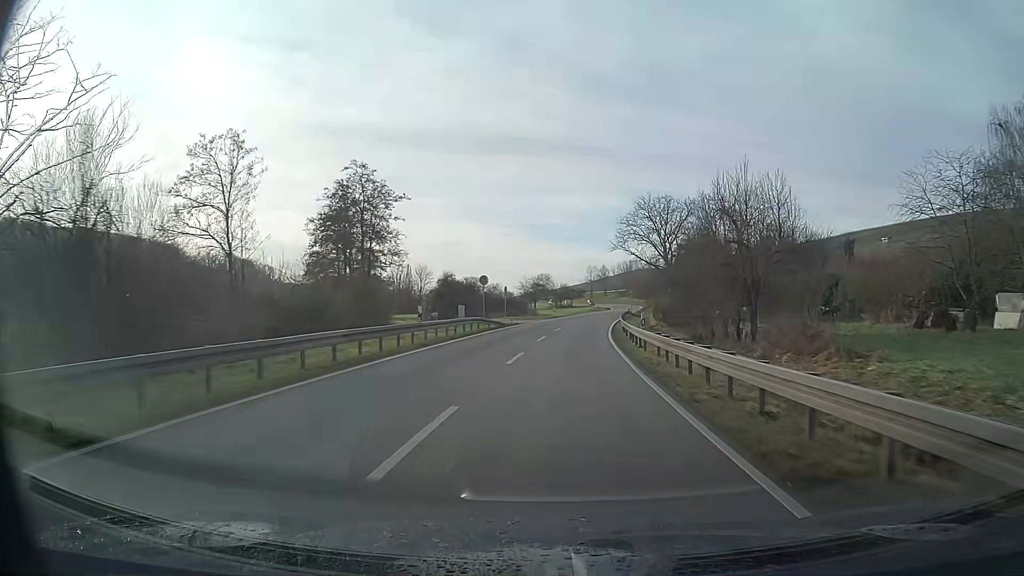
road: primary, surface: asphalt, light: Day
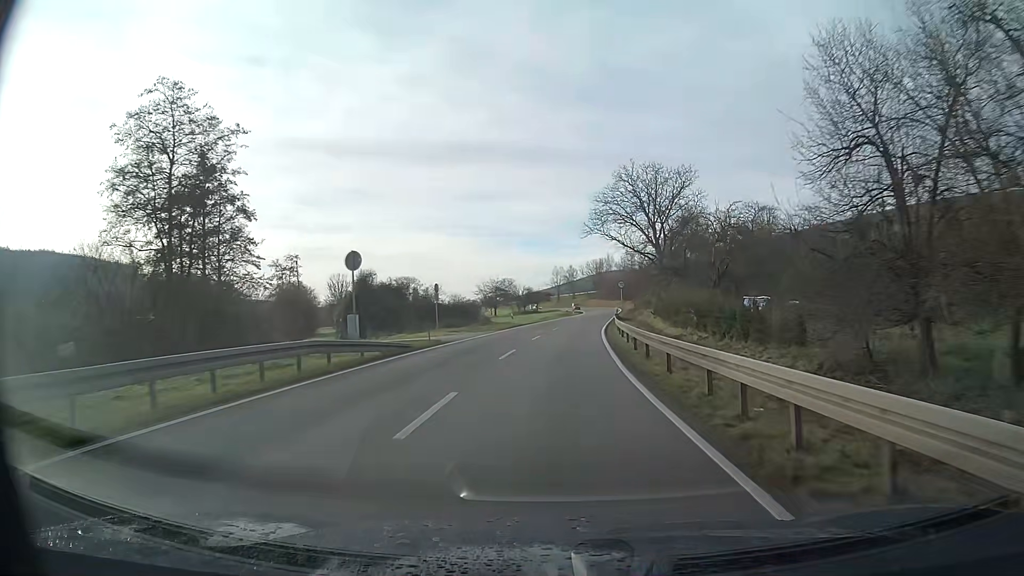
(+0.5, +21.1) m; +3°
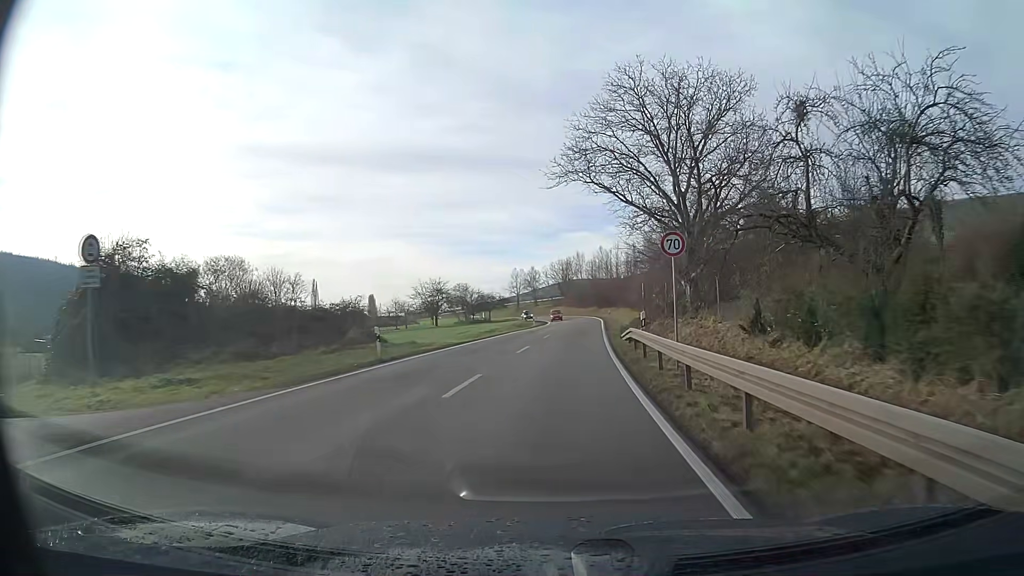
(+0.8, +31.2) m; +3°
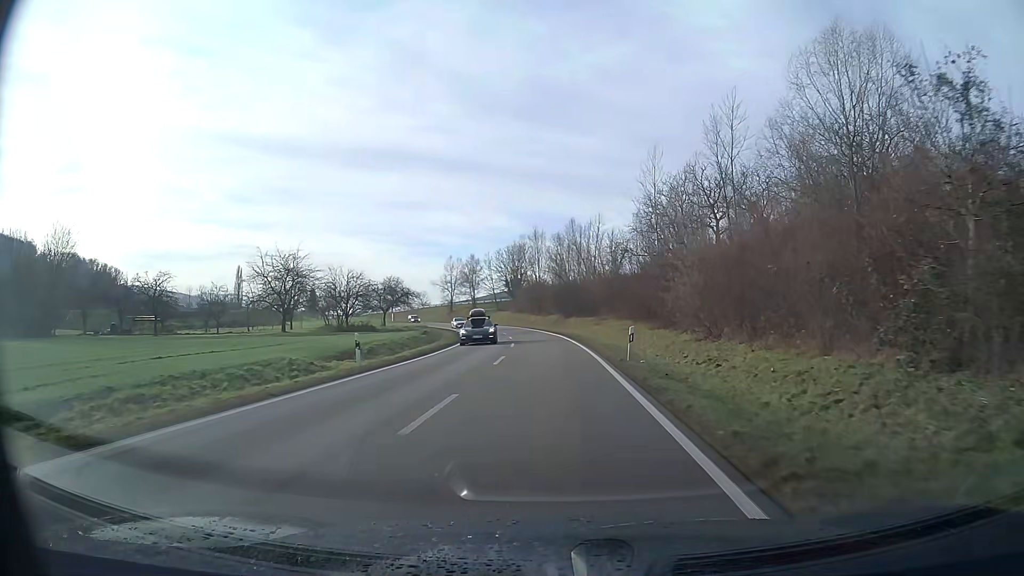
(+1.6, +51.0) m; +2°
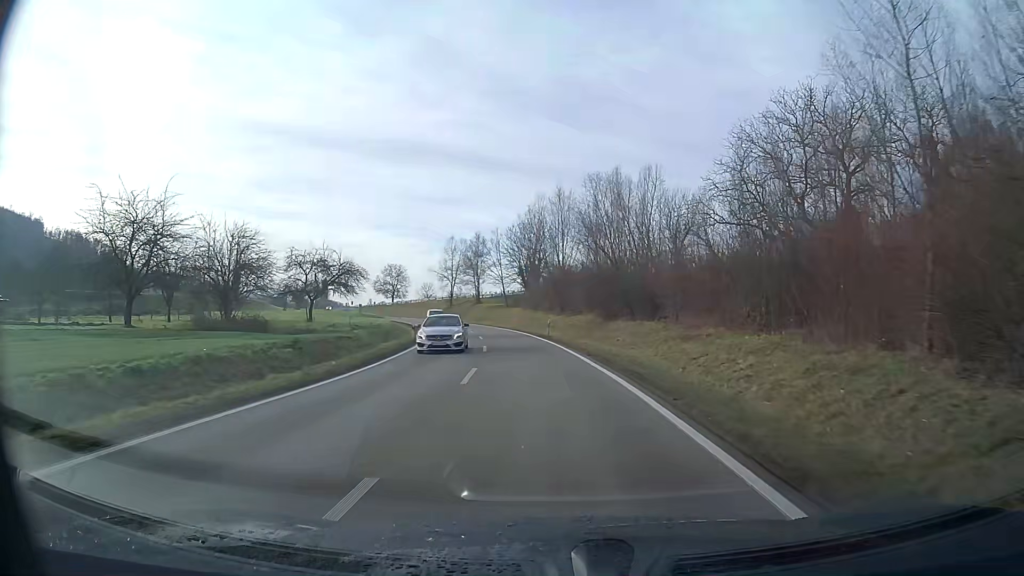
(-0.4, +30.5) m; -2°
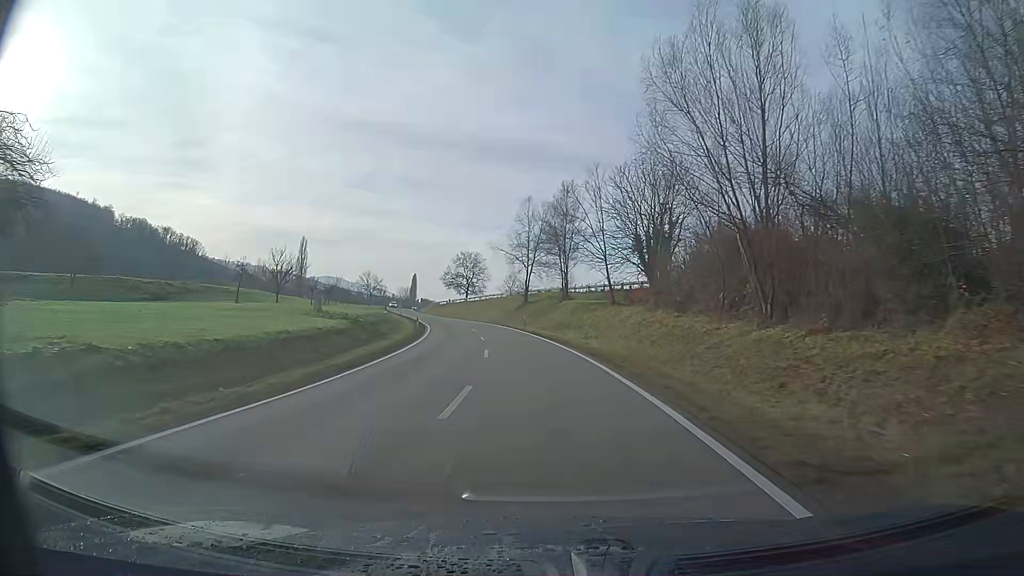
(-3.0, +40.6) m; -9°
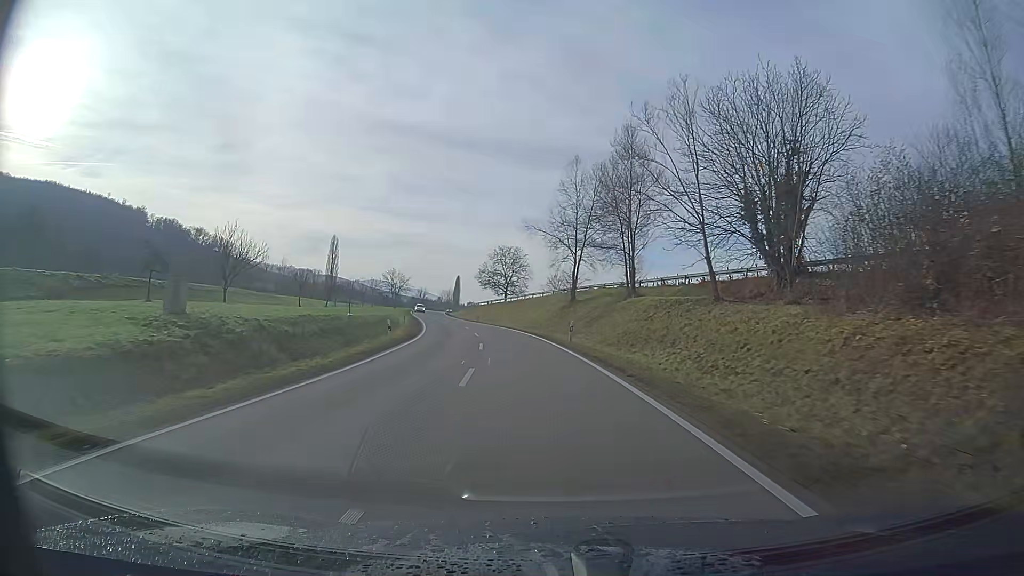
(-0.8, +20.4) m; -4°
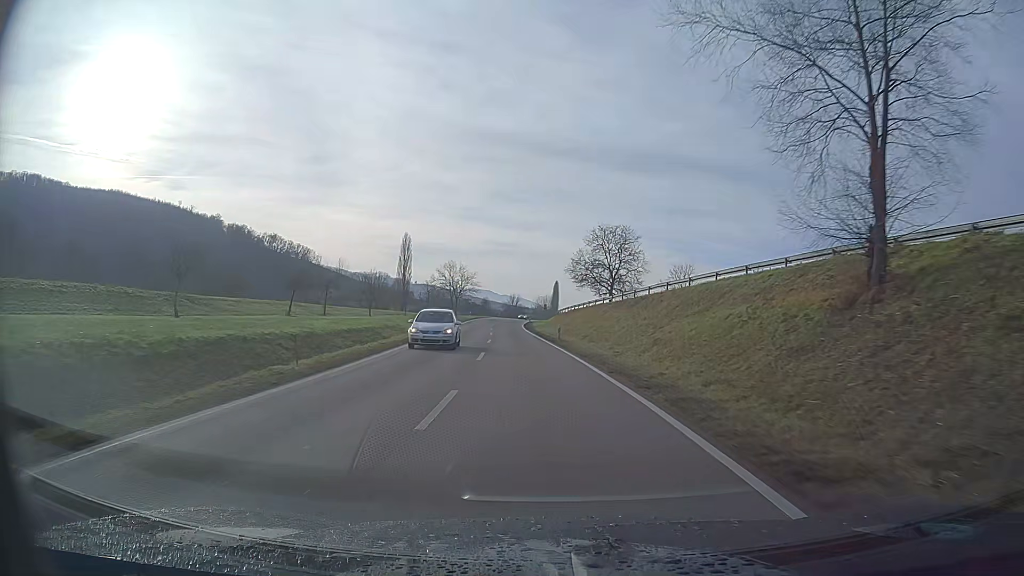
(-3.0, +40.7) m; -8°
(0, +10) (-1, +20) (-1, +30) (-2, +40) (-2, +50) (-3, +60) (-3, +70) (-4, +80) (-4, +90) (-4, +100) m
